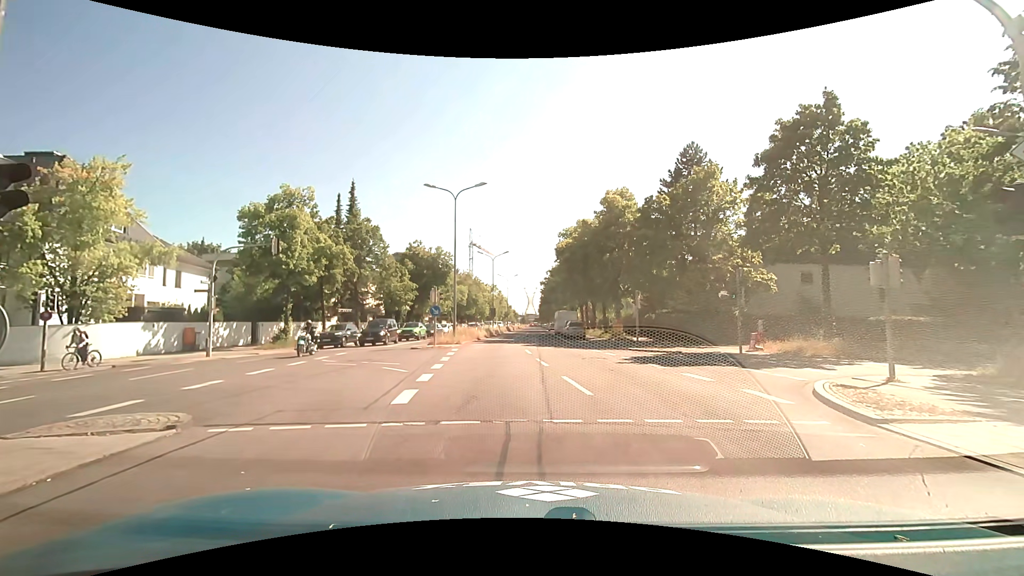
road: primary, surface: asphalt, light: Day
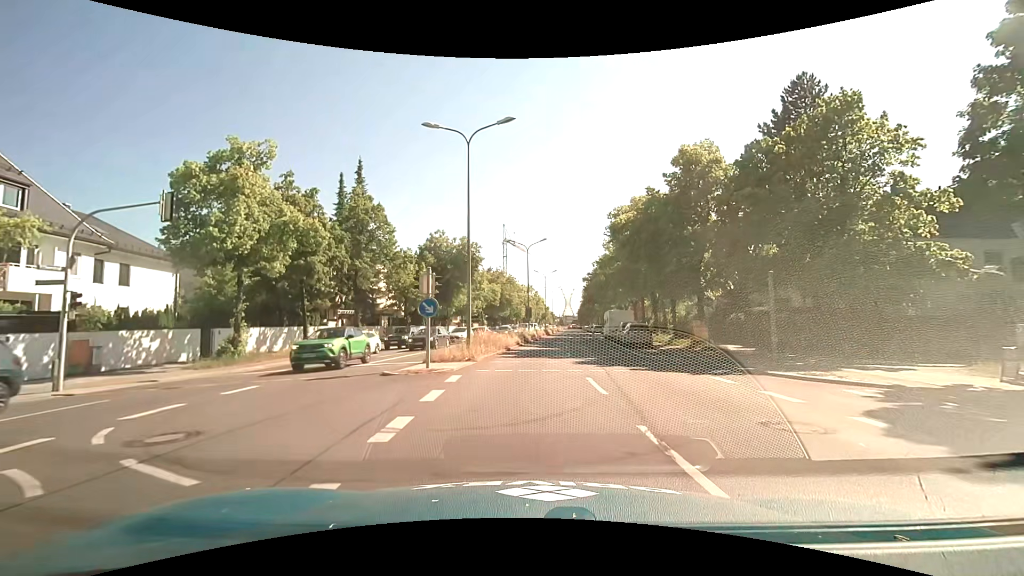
(-0.4, +11.8) m; -3°
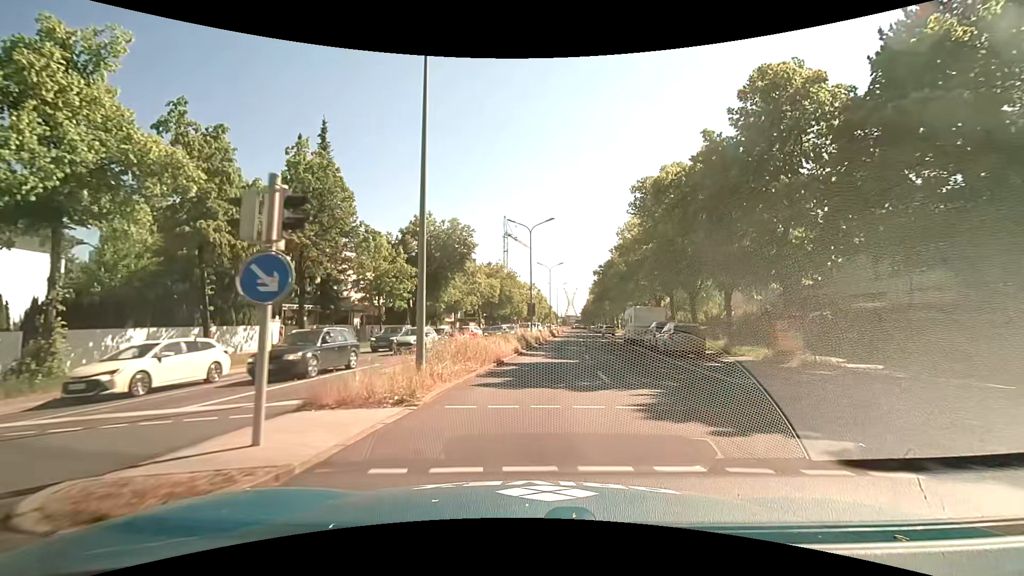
(-0.2, +10.4) m; -1°
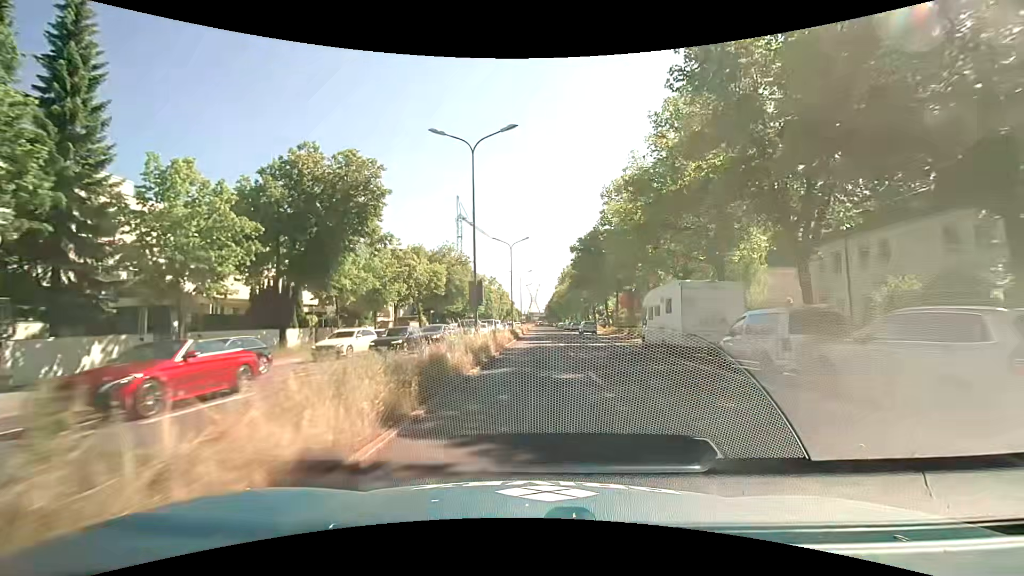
(+0.8, +20.0) m; +5°
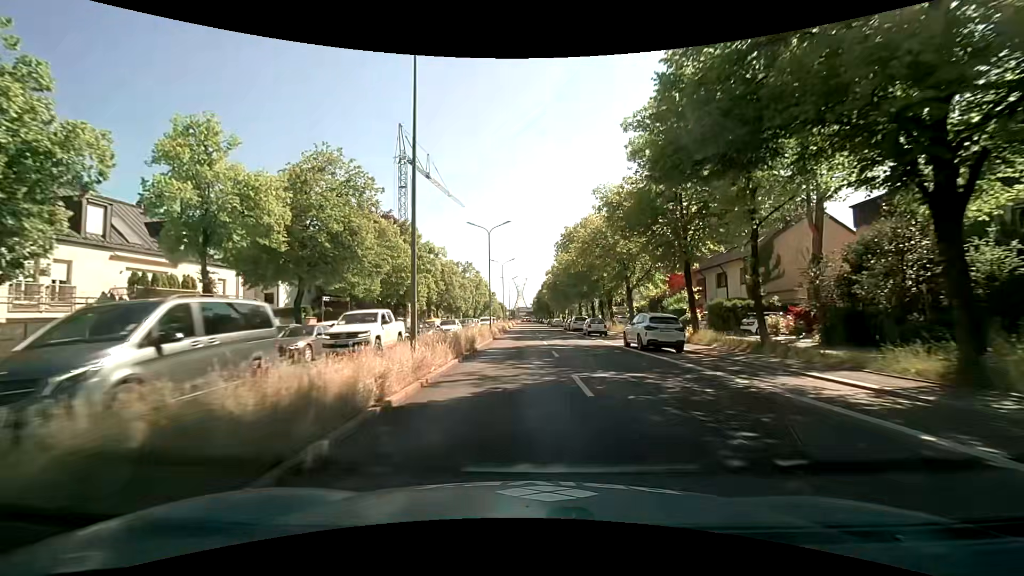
(+0.9, +40.1) m; +1°
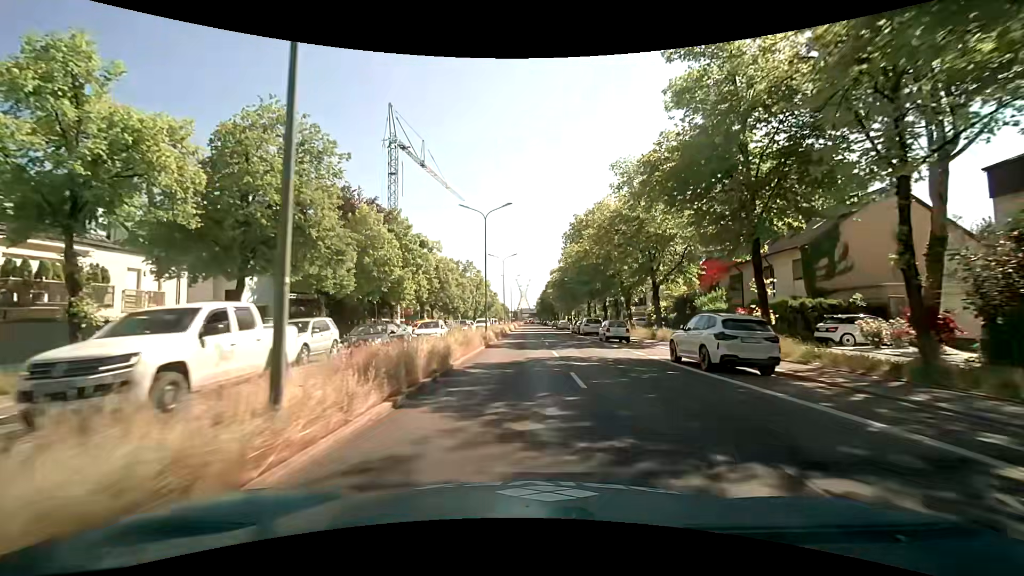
(0.0, +7.7) m; -1°
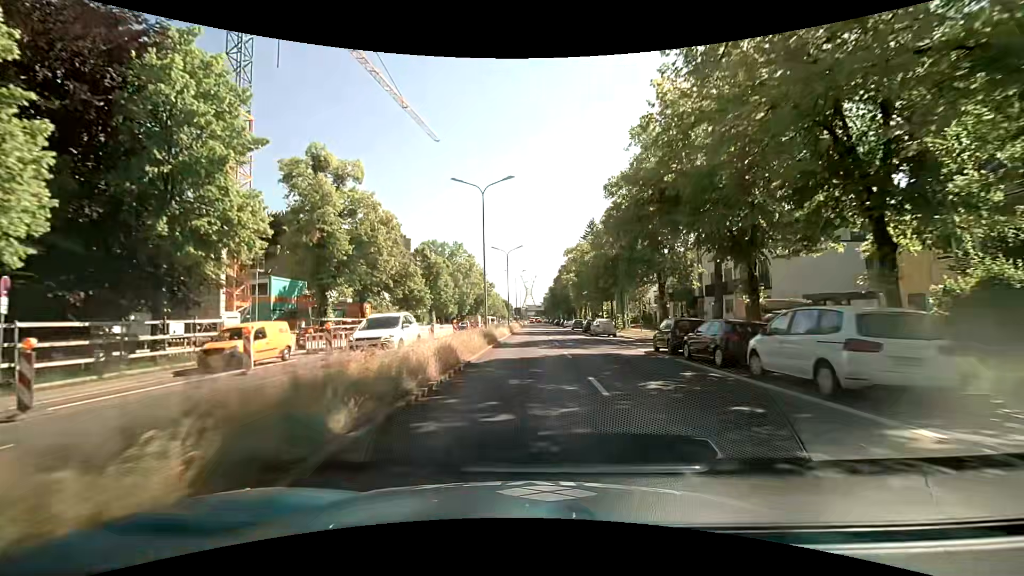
(0.0, +37.2) m; 0°
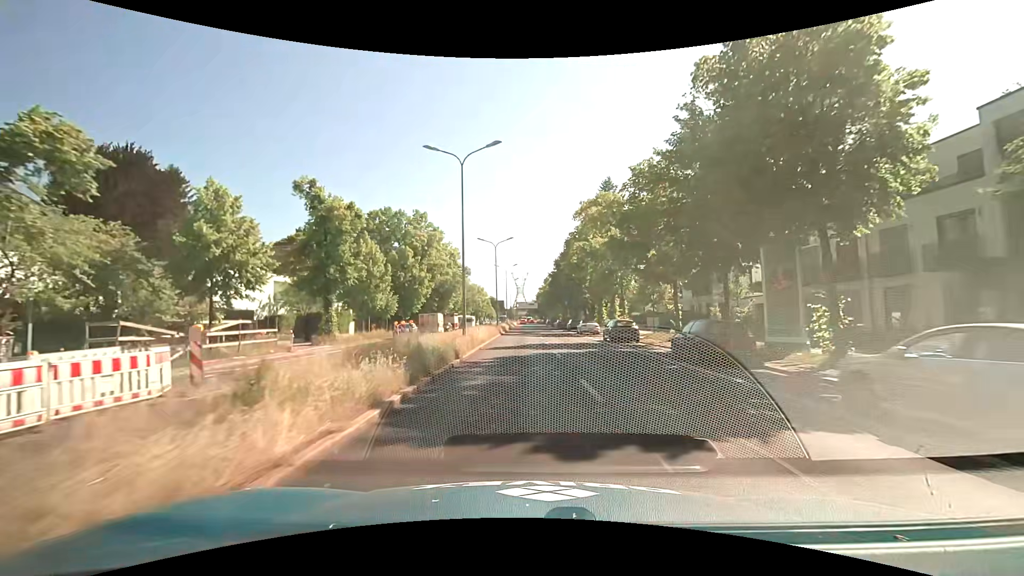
(+0.2, +36.6) m; 0°
(0, +10) (0, +20) (0, +30) (0, +40) (0, +50) (0, +60) (0, +70) (0, +80) (0, +90) (0, +100) m
